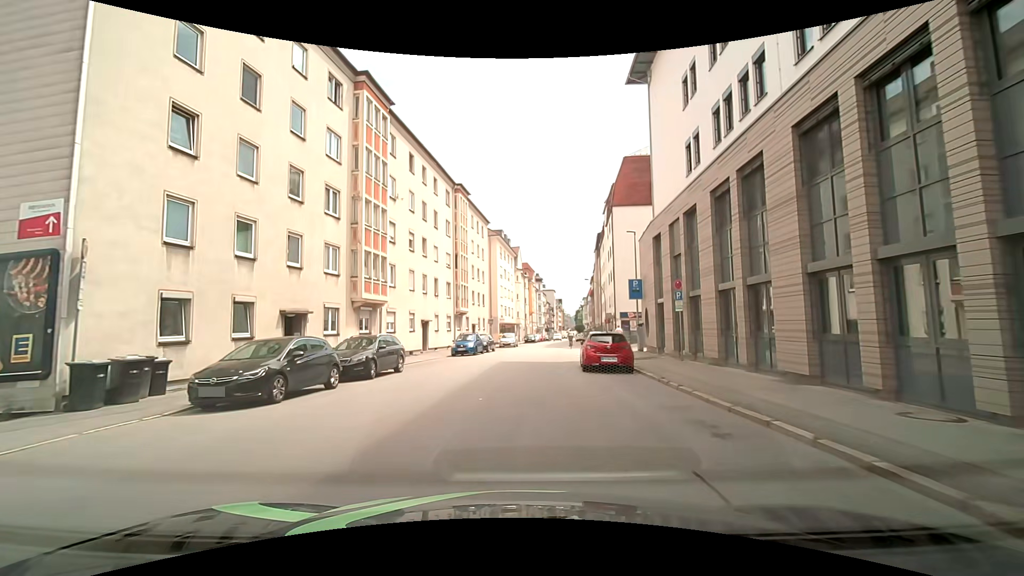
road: tertiary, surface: asphalt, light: Day
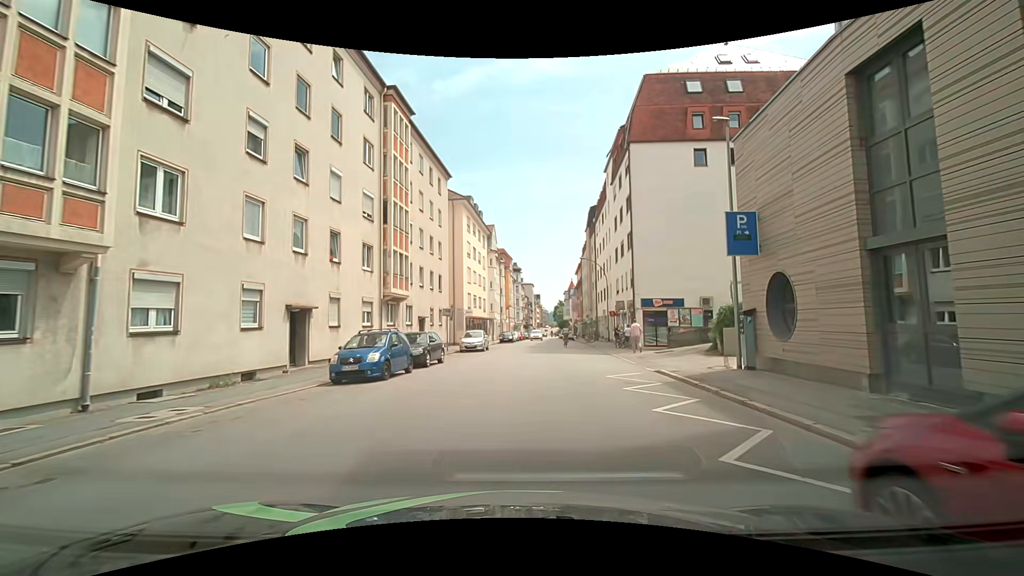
(+0.5, +18.0) m; +4°
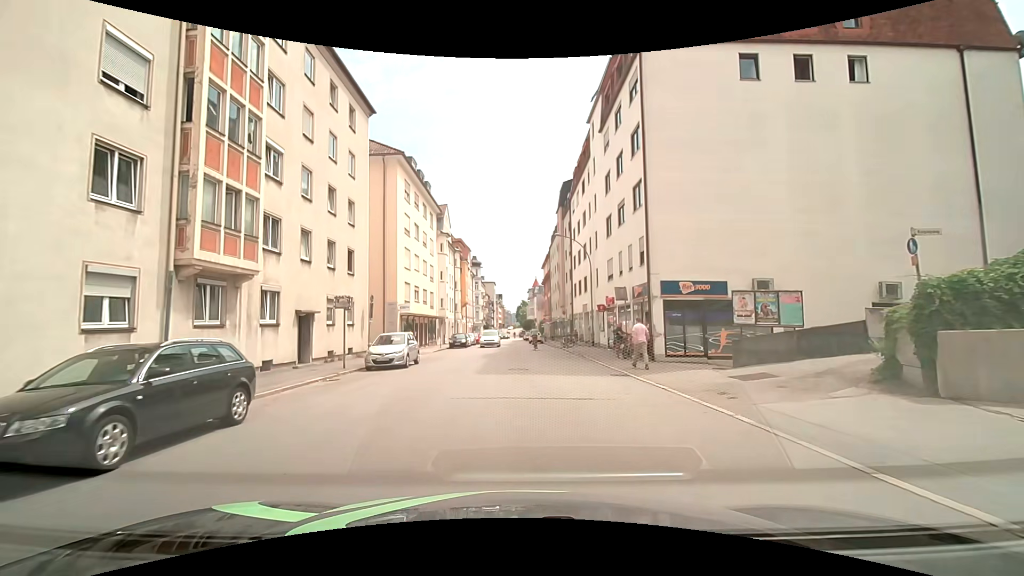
(+0.4, +13.6) m; +3°
